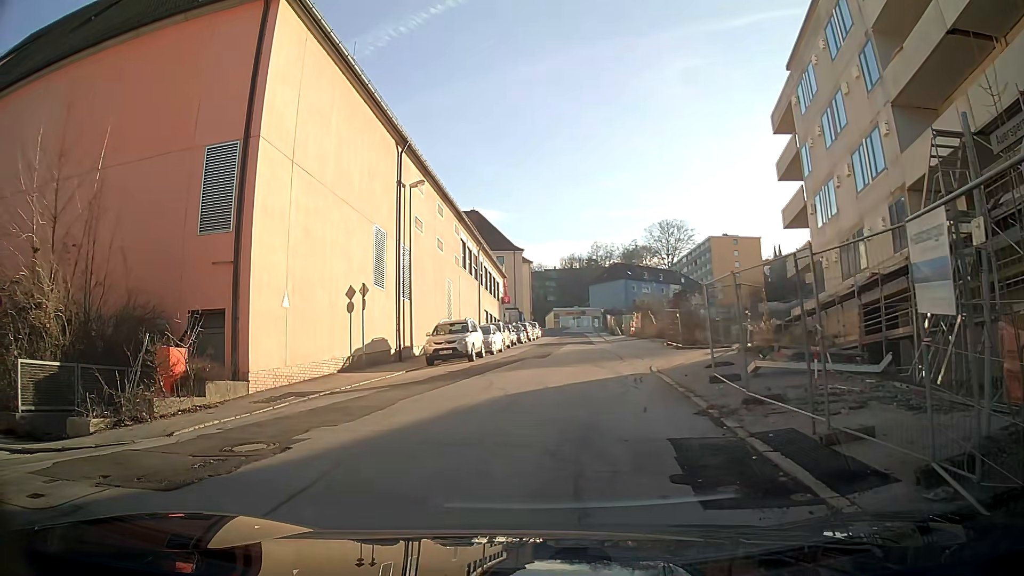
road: residential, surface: asphalt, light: Day
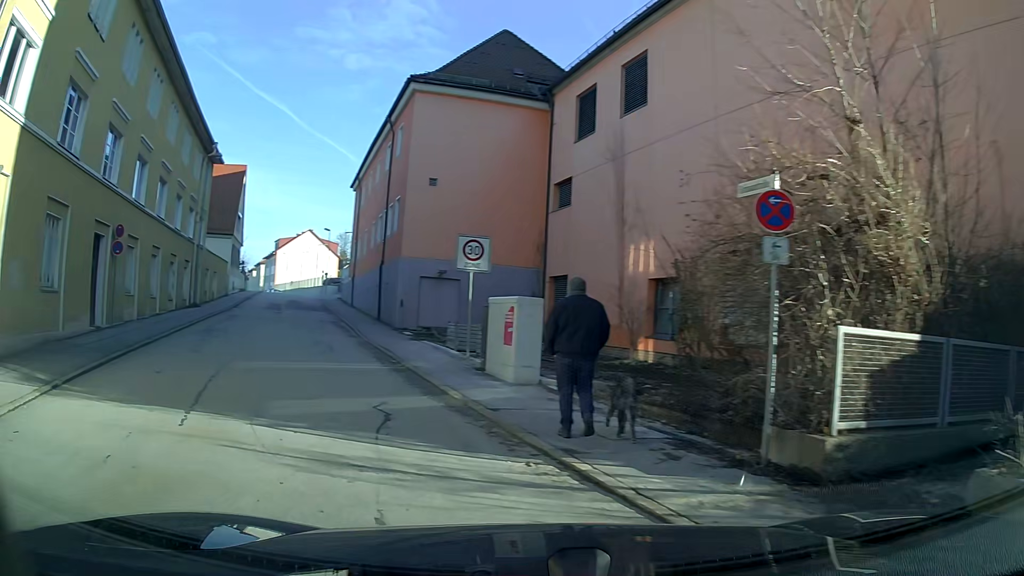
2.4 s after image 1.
(-4.4, +5.8) m; -66°
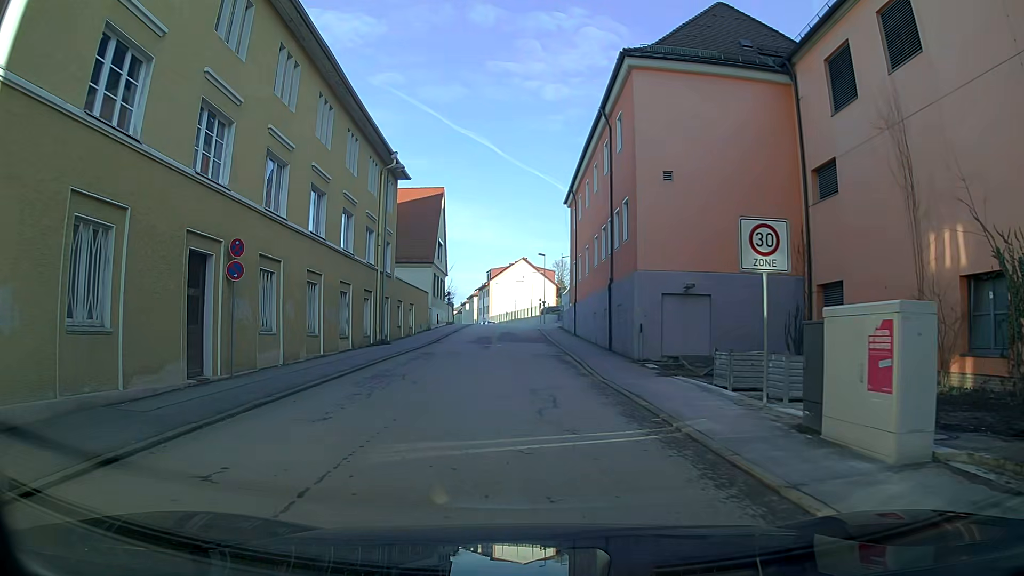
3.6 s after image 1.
(-0.9, +5.9) m; -13°
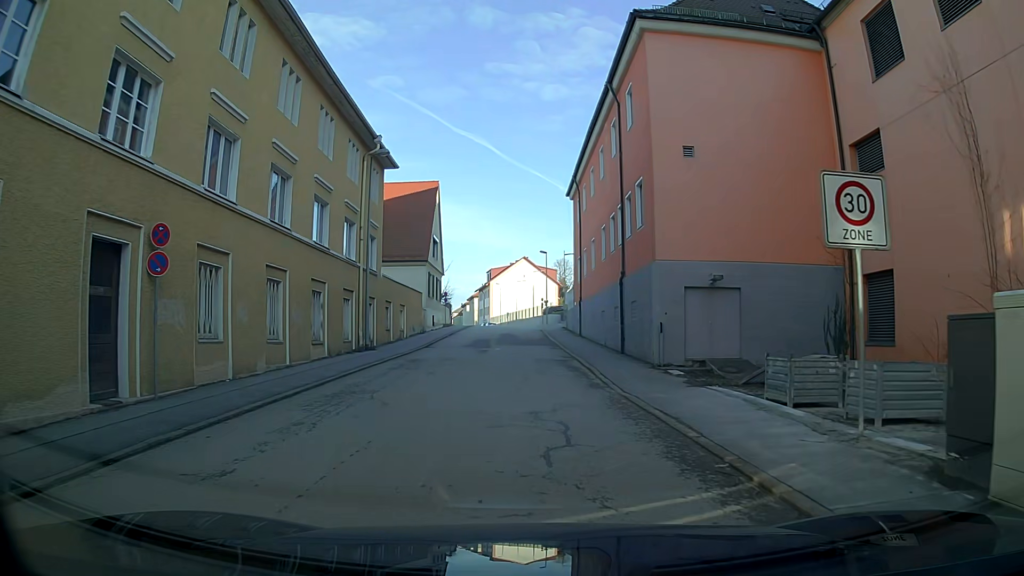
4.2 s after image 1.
(0.0, +3.3) m; 0°
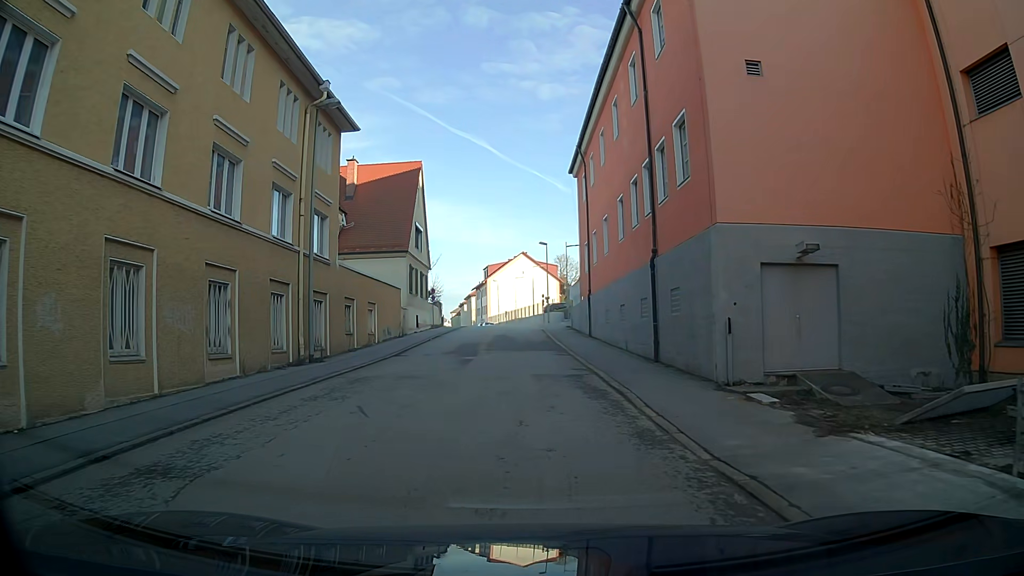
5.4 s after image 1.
(0.0, +7.0) m; 0°
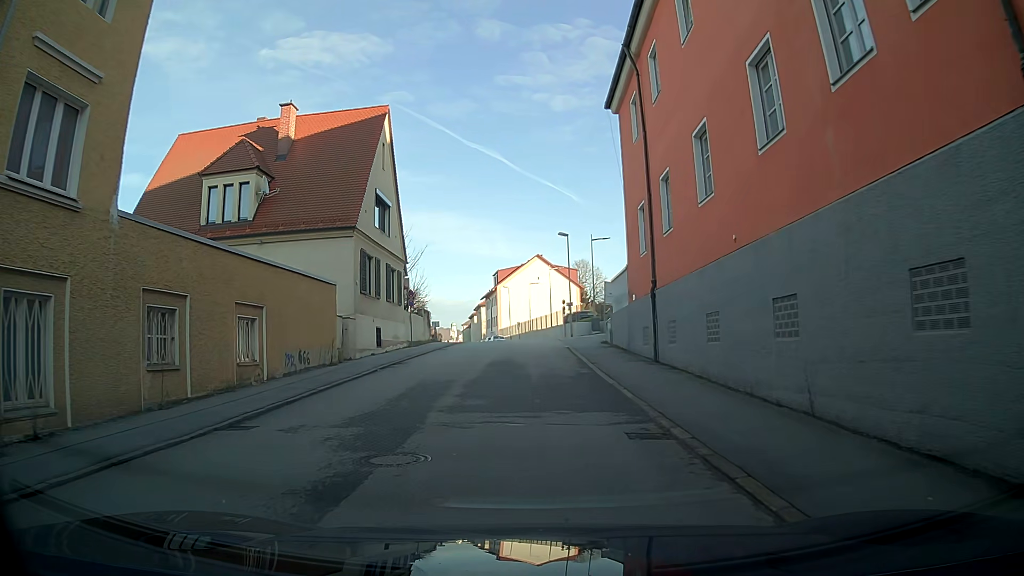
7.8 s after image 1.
(-0.3, +14.8) m; -3°
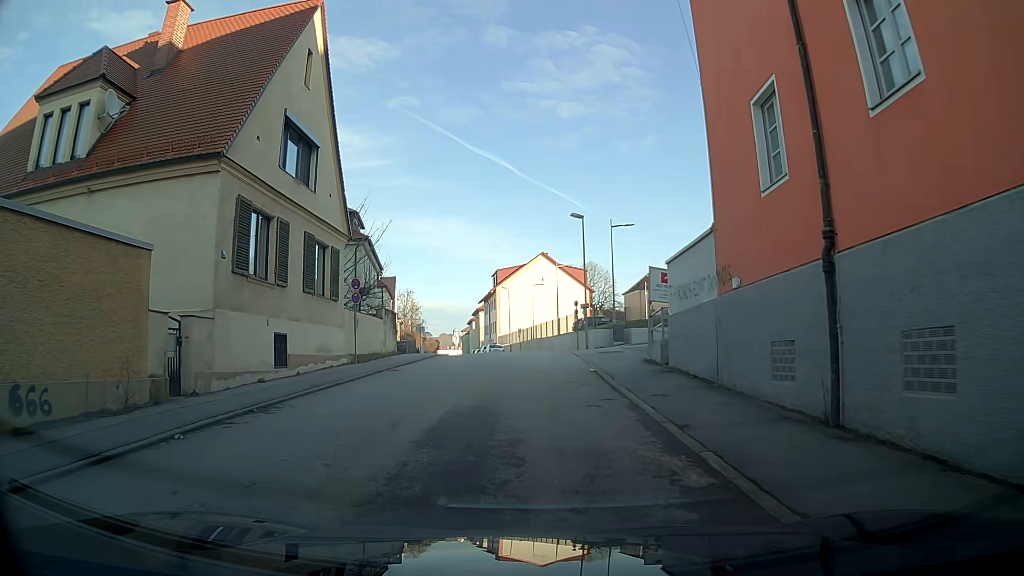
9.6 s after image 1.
(+0.1, +11.9) m; +1°
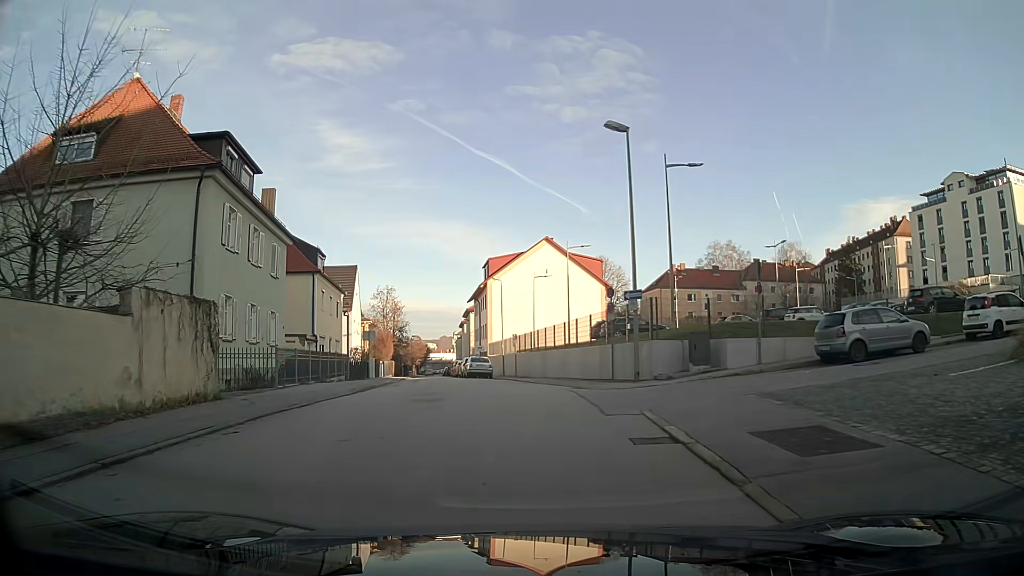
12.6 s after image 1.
(0.0, +19.1) m; 0°
(0, +10) (-1, +20) (-3, +30) (-5, +39) (-7, +49) (-9, +59) (-11, +69) (-12, +79) (-14, +89) (-15, +99) m
